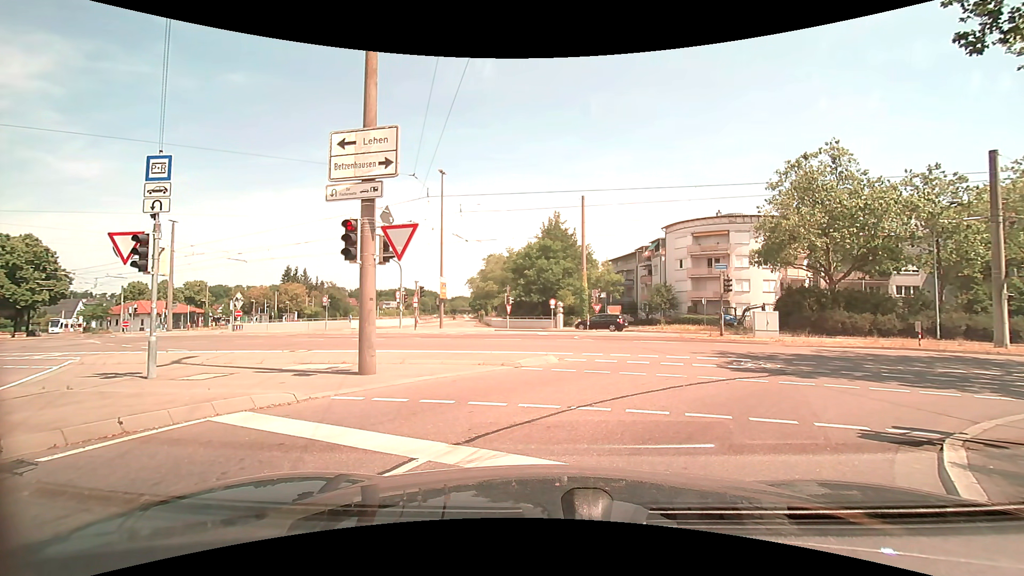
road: tertiary_link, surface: asphalt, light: Day
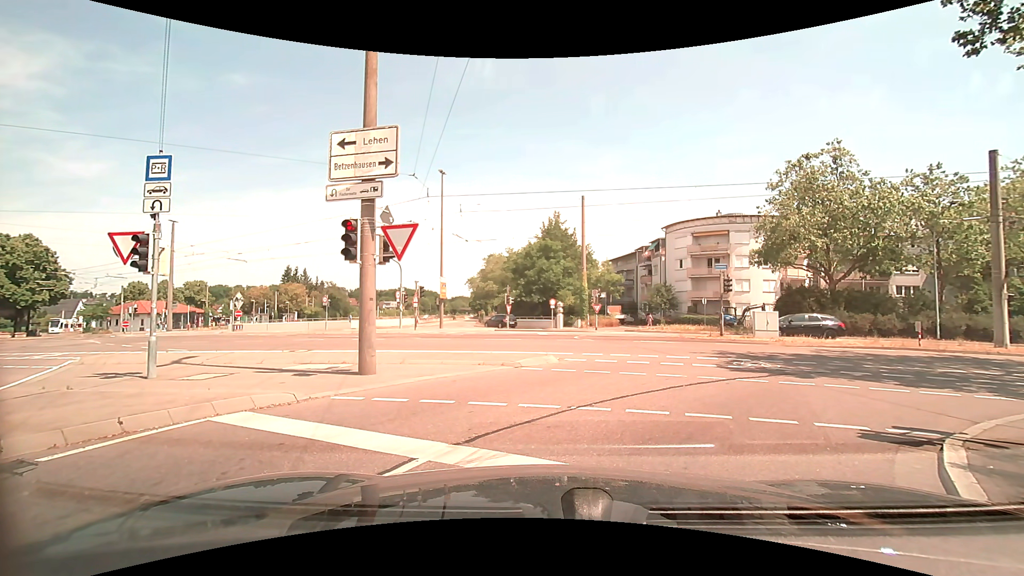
(0.0, 0.0) m; 0°
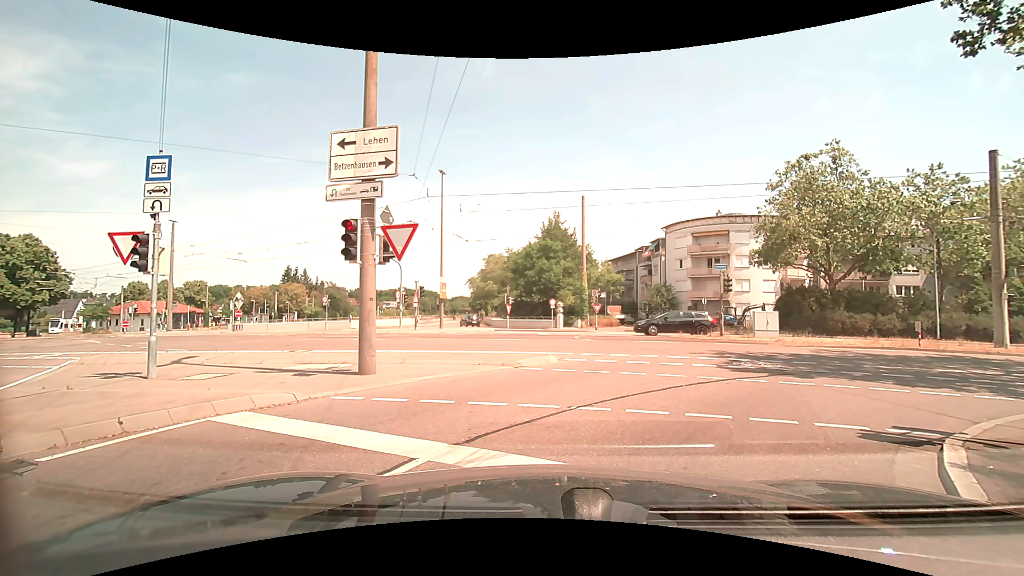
(0.0, 0.0) m; 0°
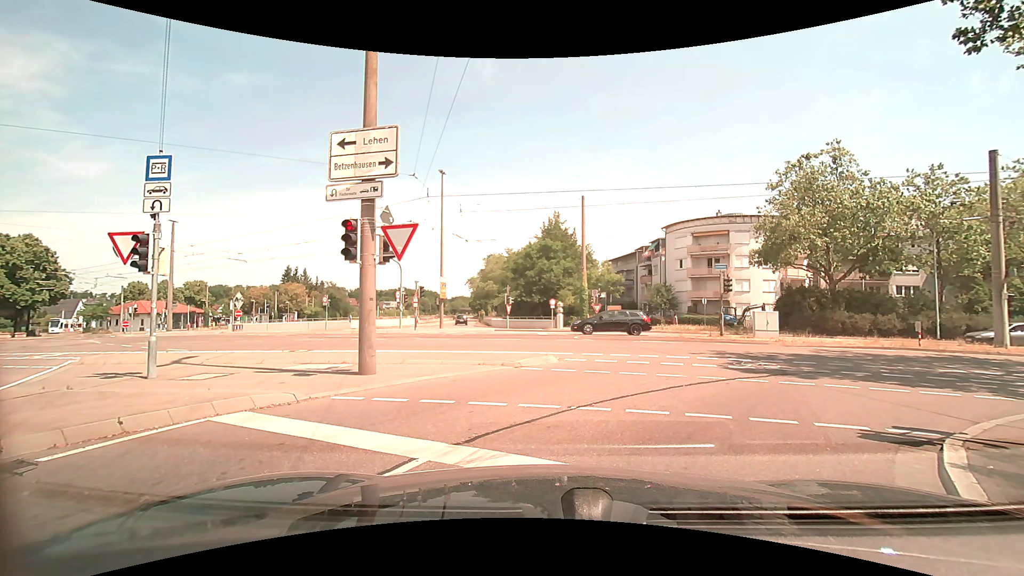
(0.0, 0.0) m; 0°
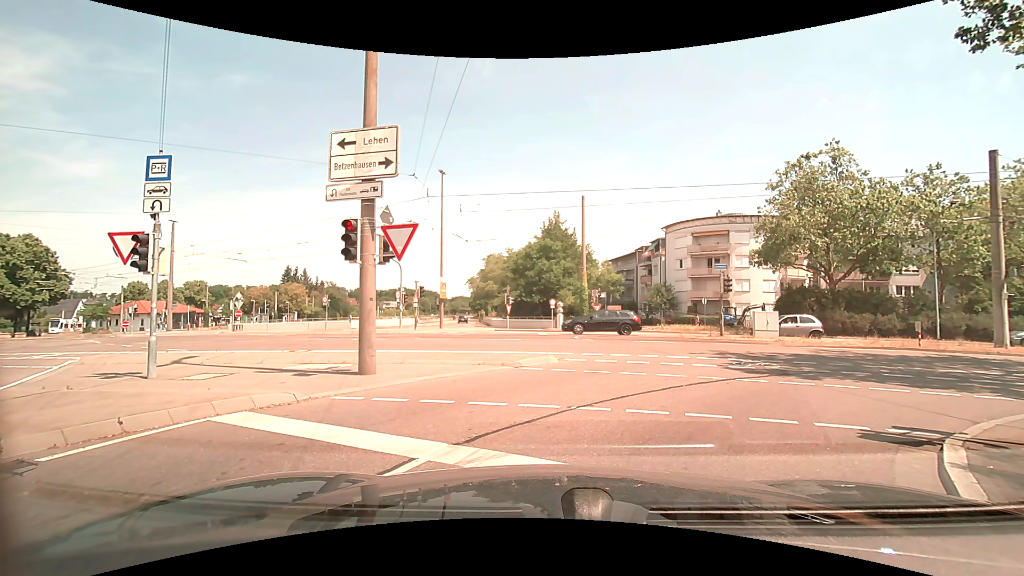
(0.0, 0.0) m; 0°
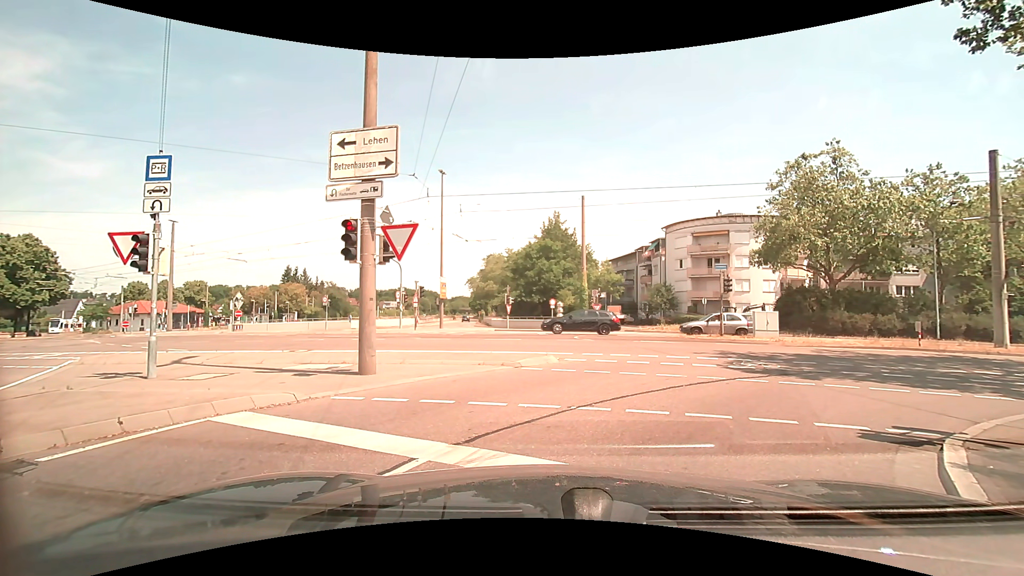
(0.0, 0.0) m; 0°
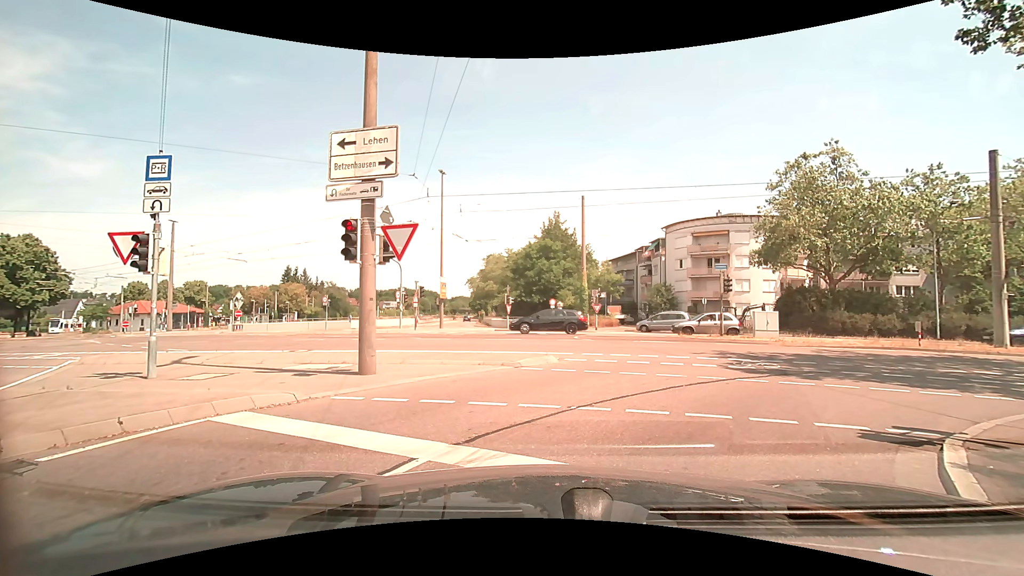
(0.0, 0.0) m; 0°
(+2, +10) (+10, +16) (+20, +16) (+30, +14) (+39, +12) (+49, +10) (+59, +9) (+69, +7) (+79, +5) (+89, +3) m
